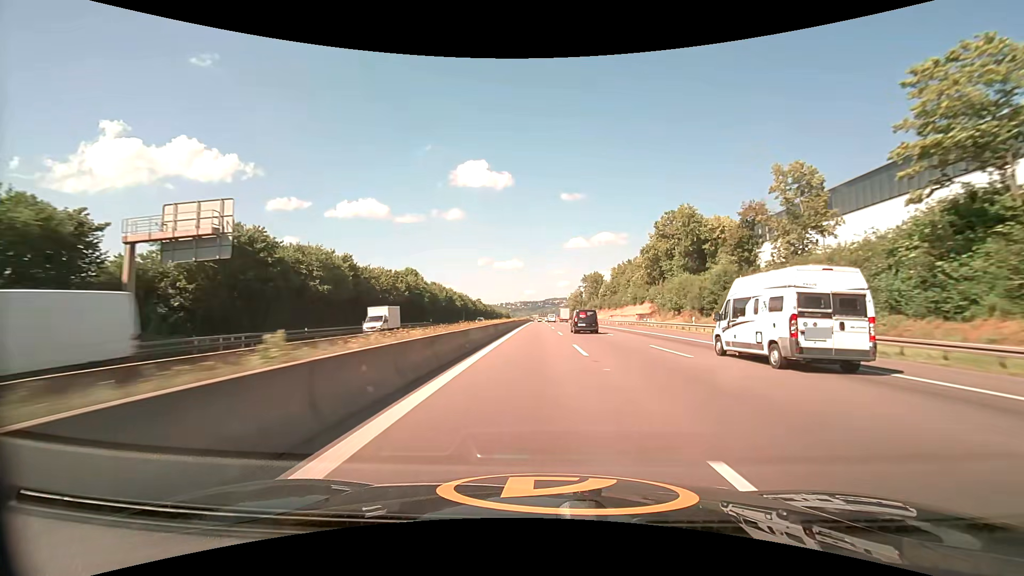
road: motorway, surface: asphalt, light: Day
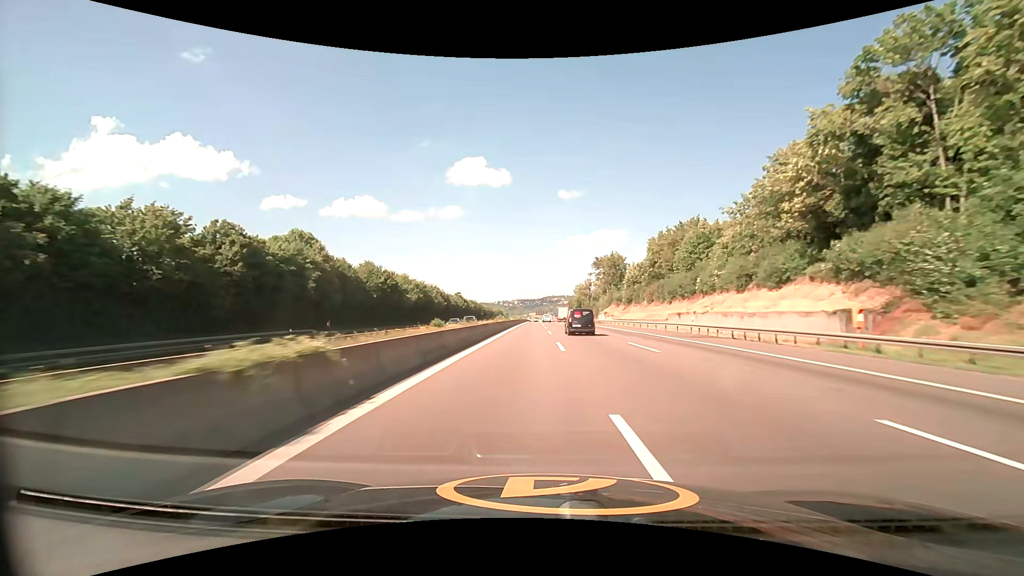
(+0.3, +51.8) m; 0°
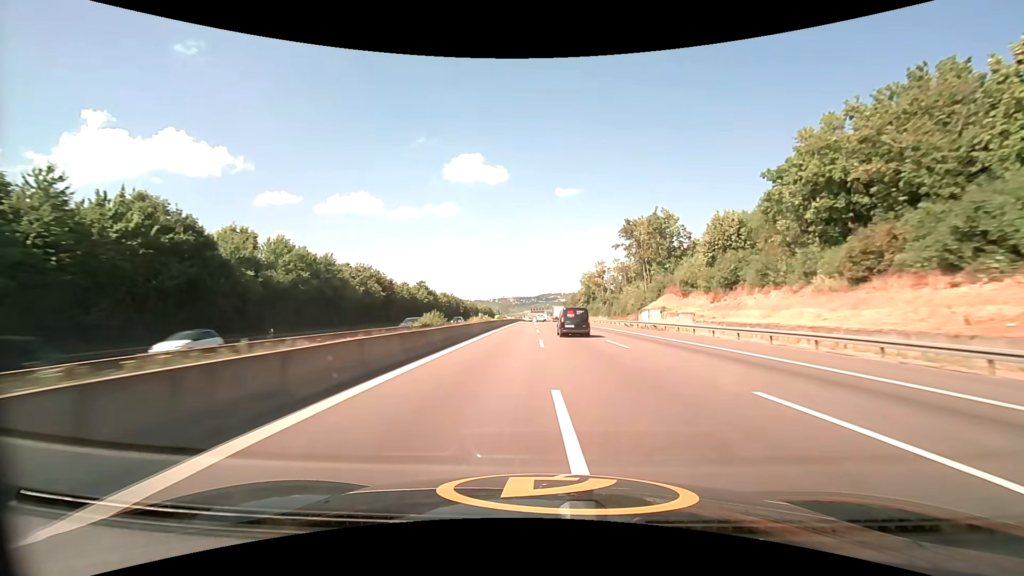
(0.0, +51.8) m; 0°
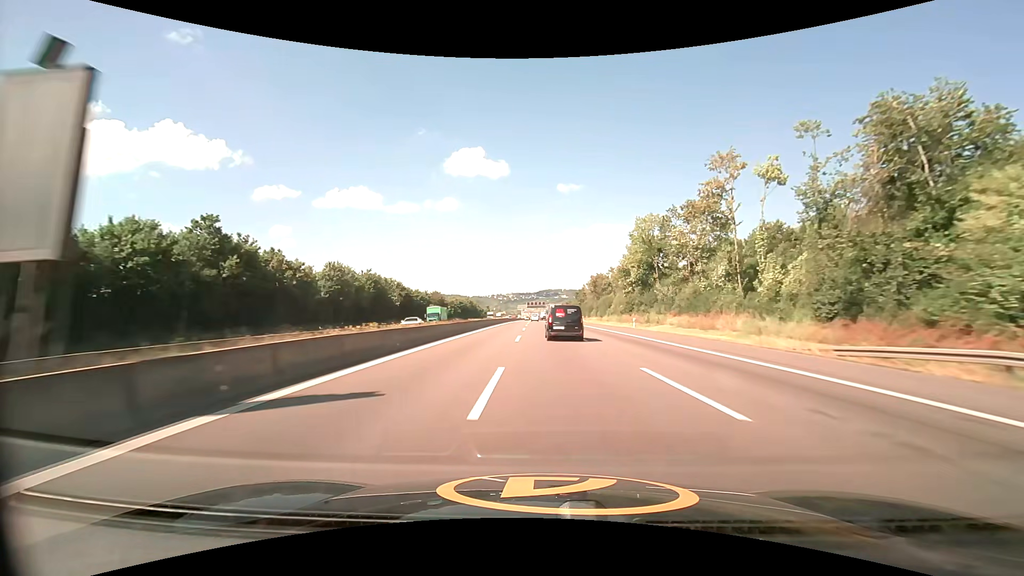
(-0.3, +85.8) m; 0°
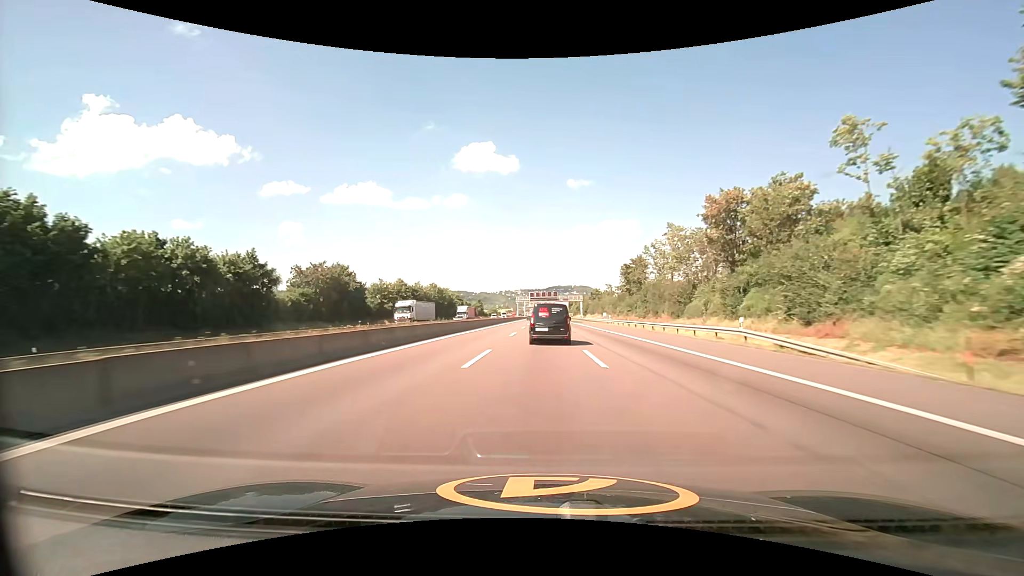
(-0.3, +83.6) m; -1°
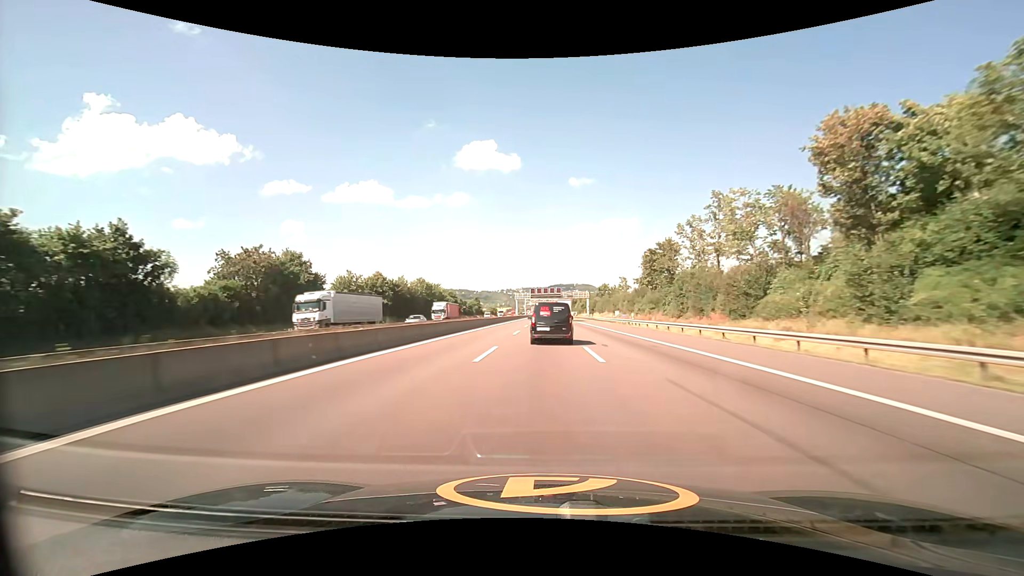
(-0.1, +16.6) m; 0°
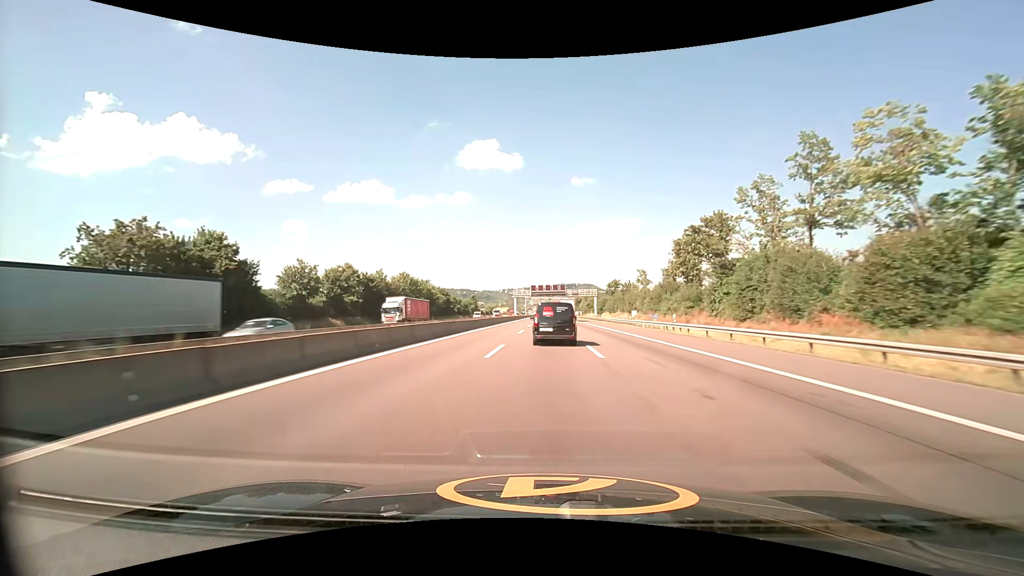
(0.0, +16.5) m; 0°
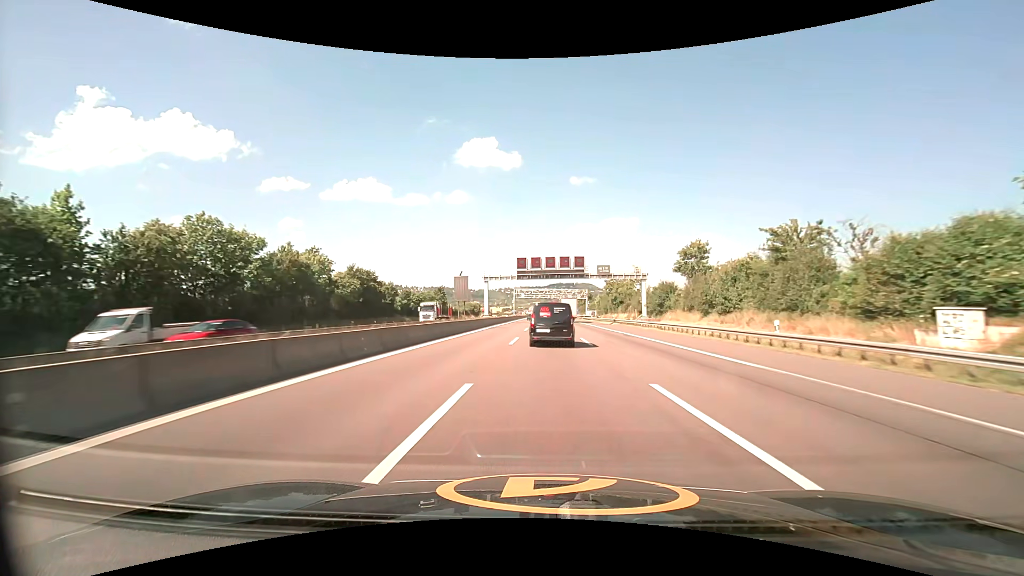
(+0.3, +64.9) m; 0°
(0, +10) (0, +20) (0, +30) (0, +40) (0, +50) (0, +60) (0, +70) (+1, +80) (+1, +90) (+1, +100) m
